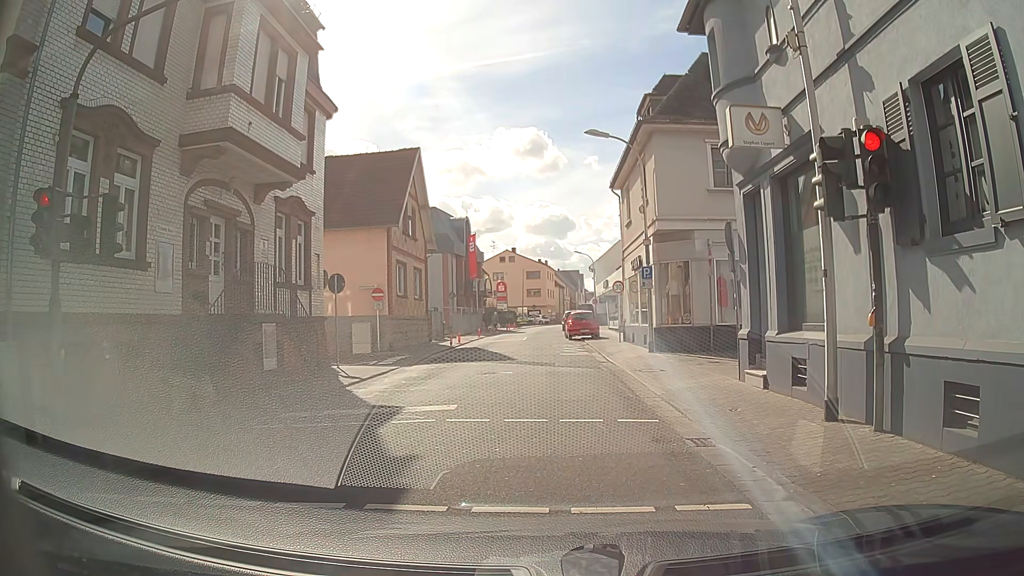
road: tertiary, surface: asphalt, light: Day
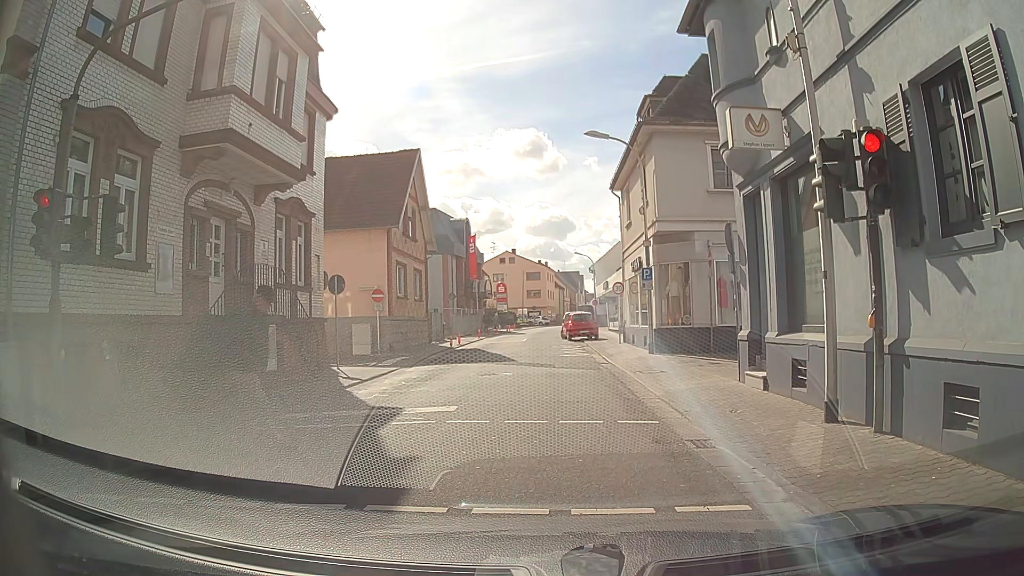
(0.0, 0.0) m; 0°
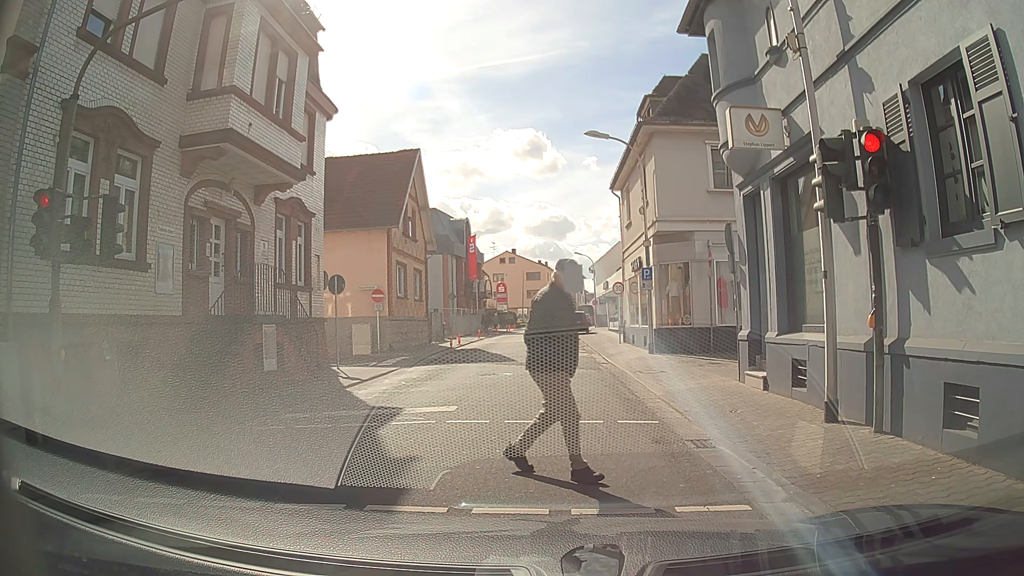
(0.0, 0.0) m; 0°
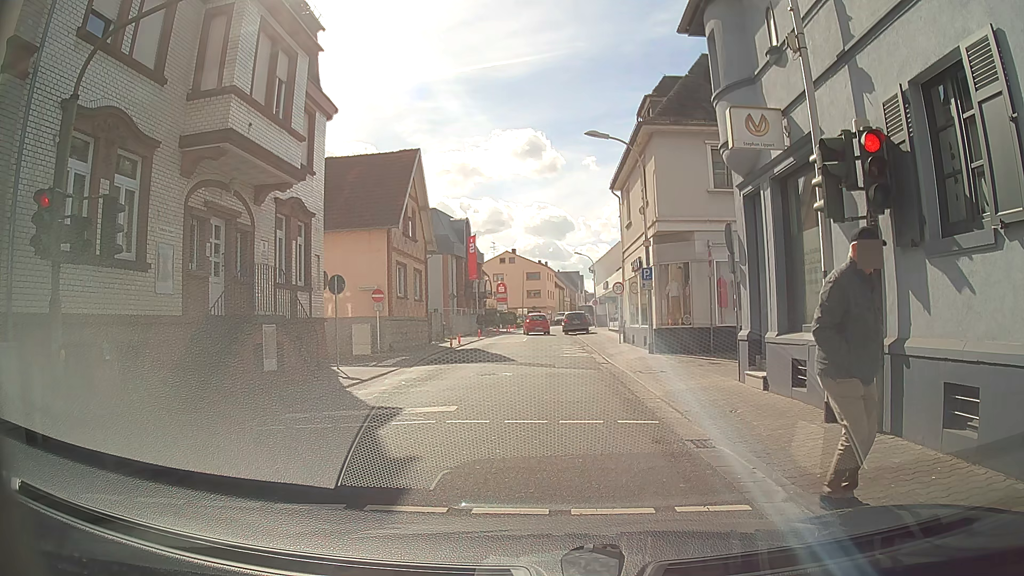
(0.0, 0.0) m; 0°
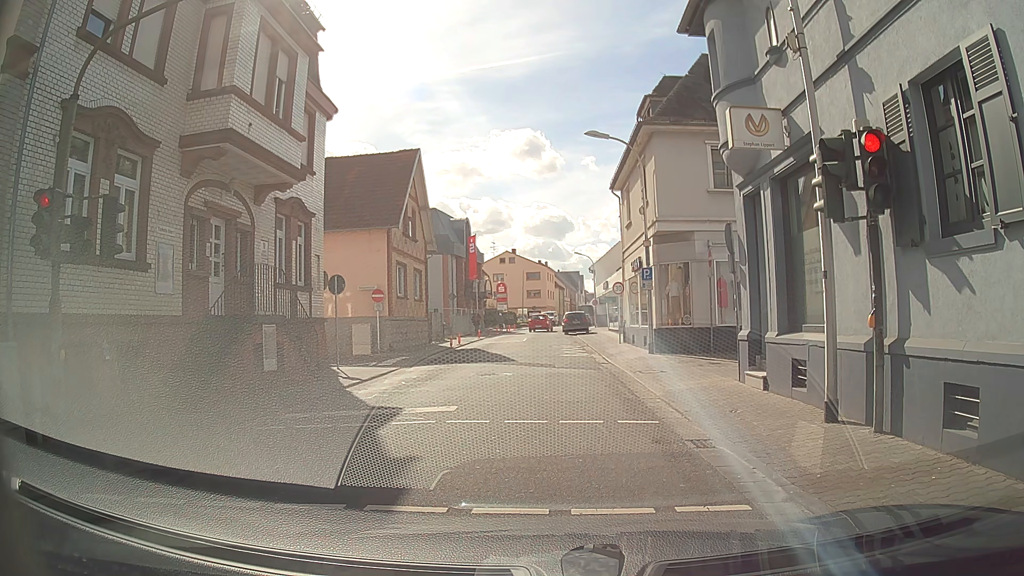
(0.0, 0.0) m; 0°
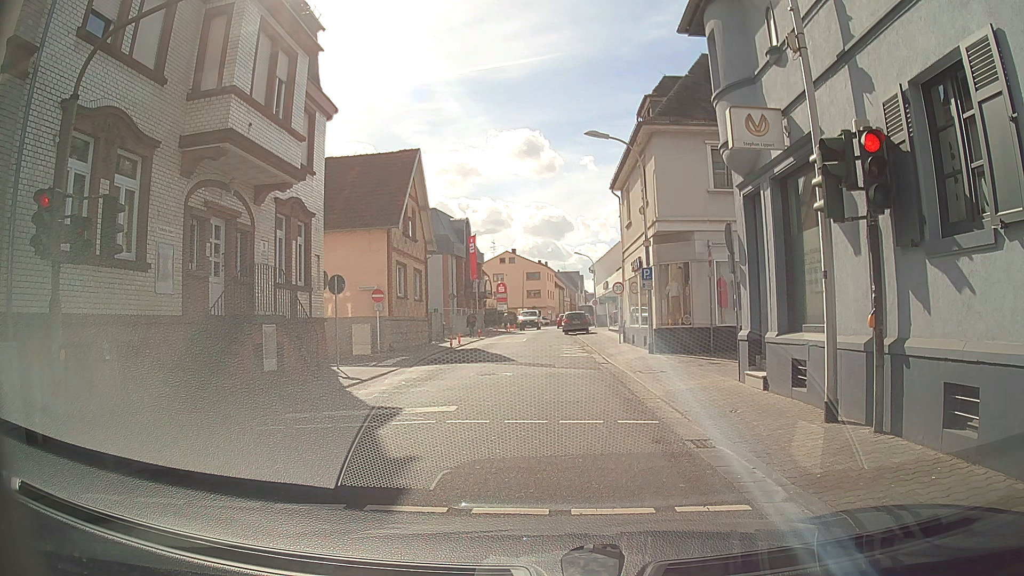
(0.0, 0.0) m; 0°
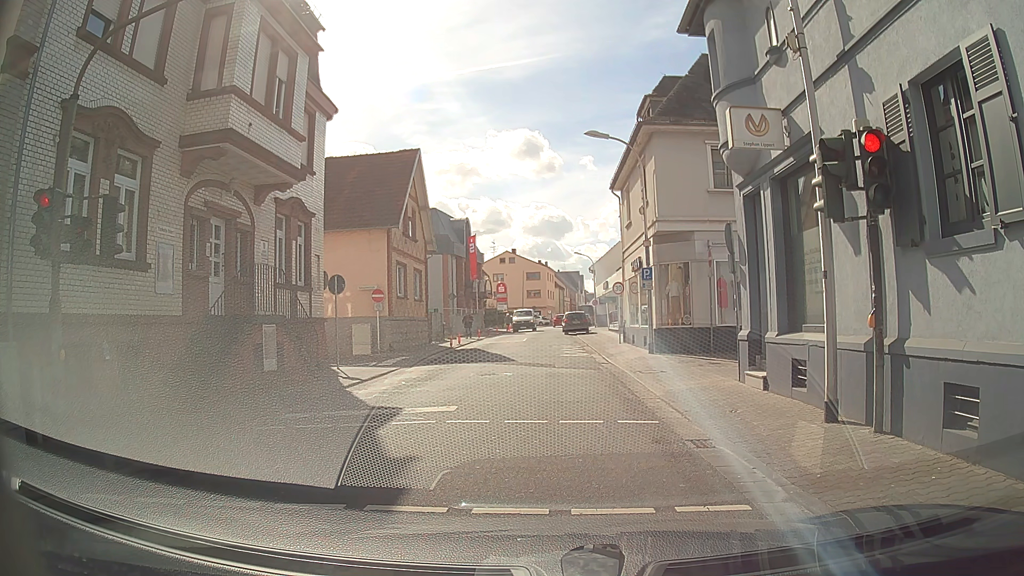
(0.0, 0.0) m; 0°
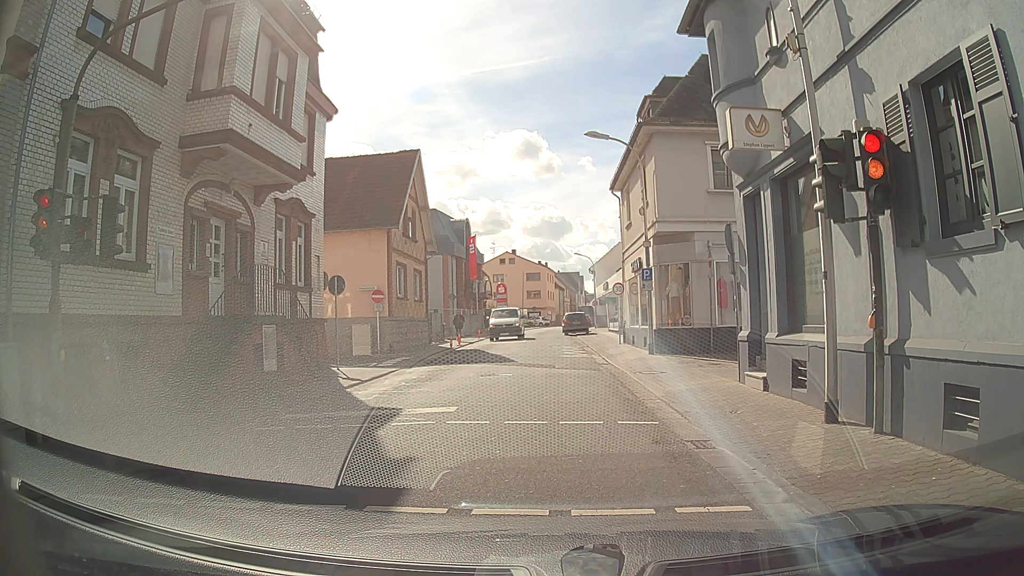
(0.0, 0.0) m; 0°
